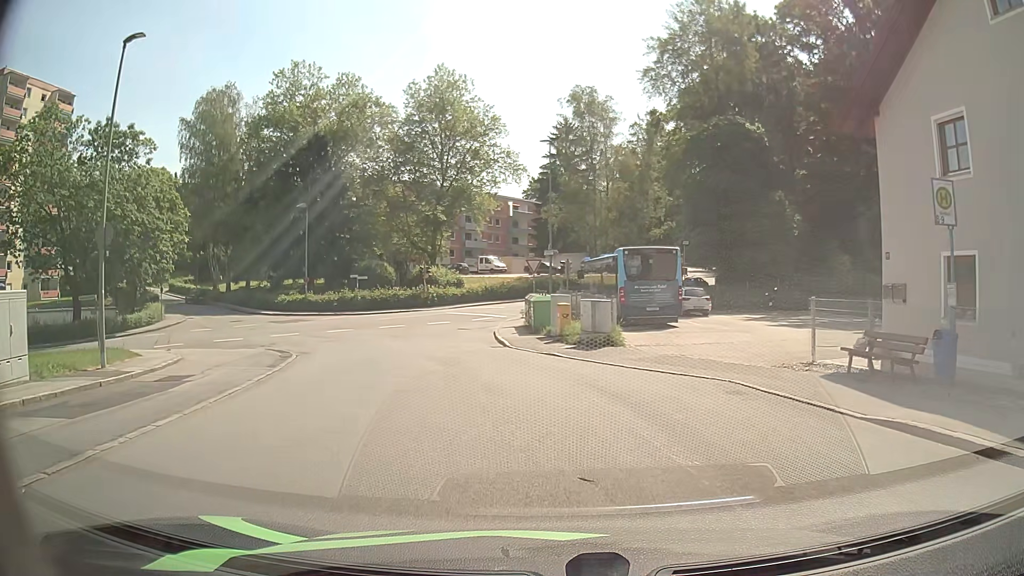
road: residential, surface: asphalt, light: Day
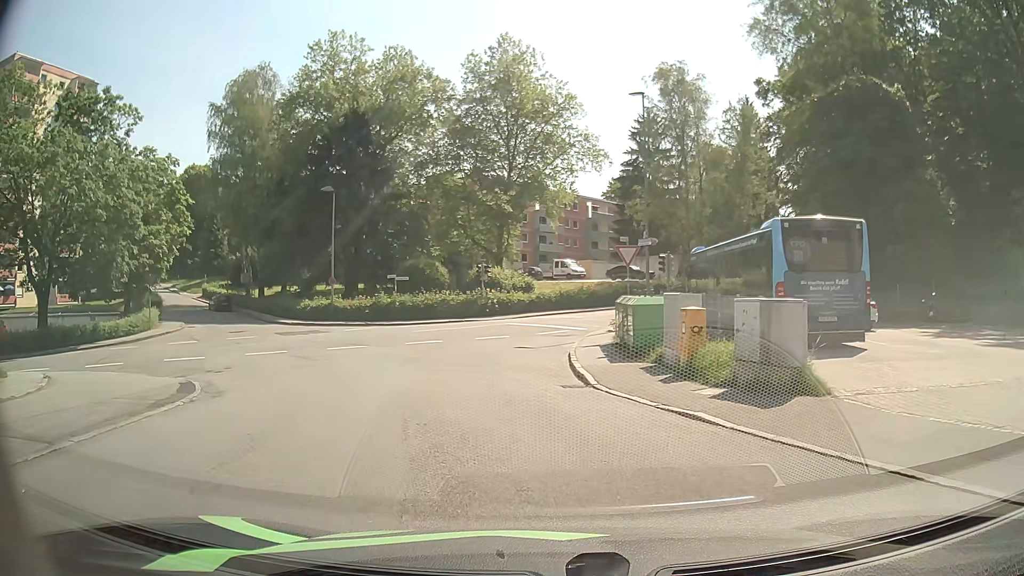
(-0.3, +10.5) m; -5°
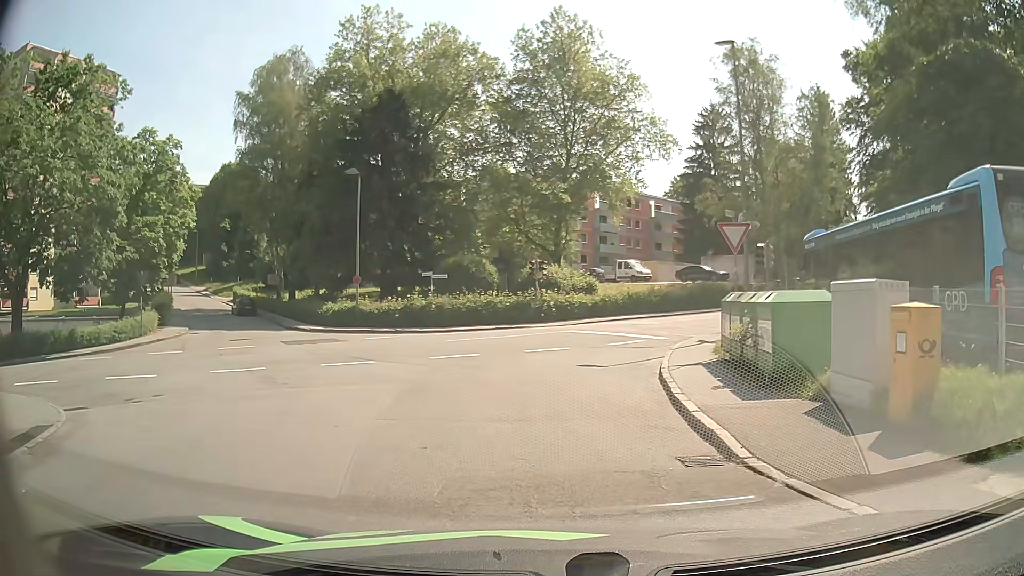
(-0.2, +6.5) m; -2°
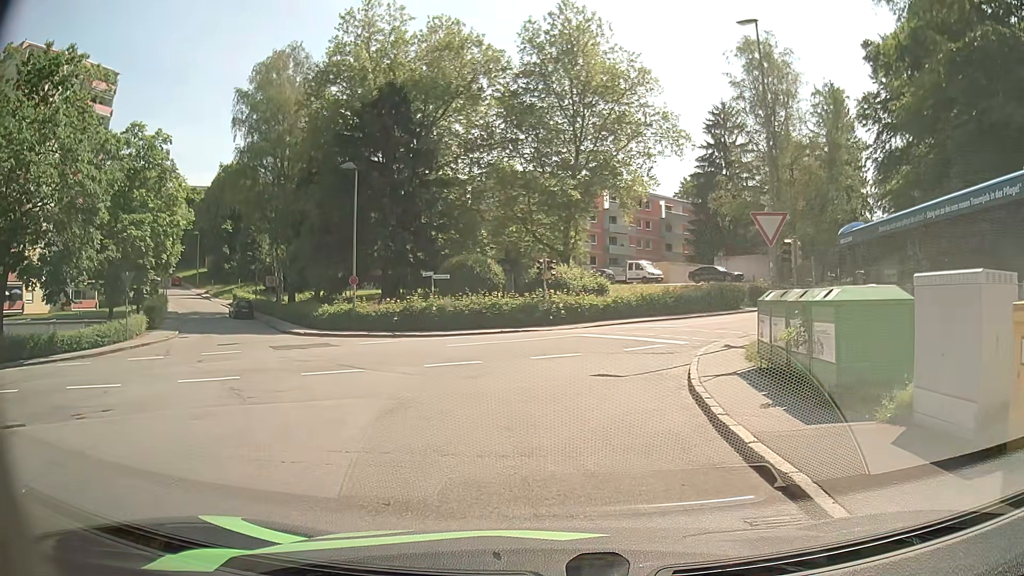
(-0.1, +2.1) m; -3°
